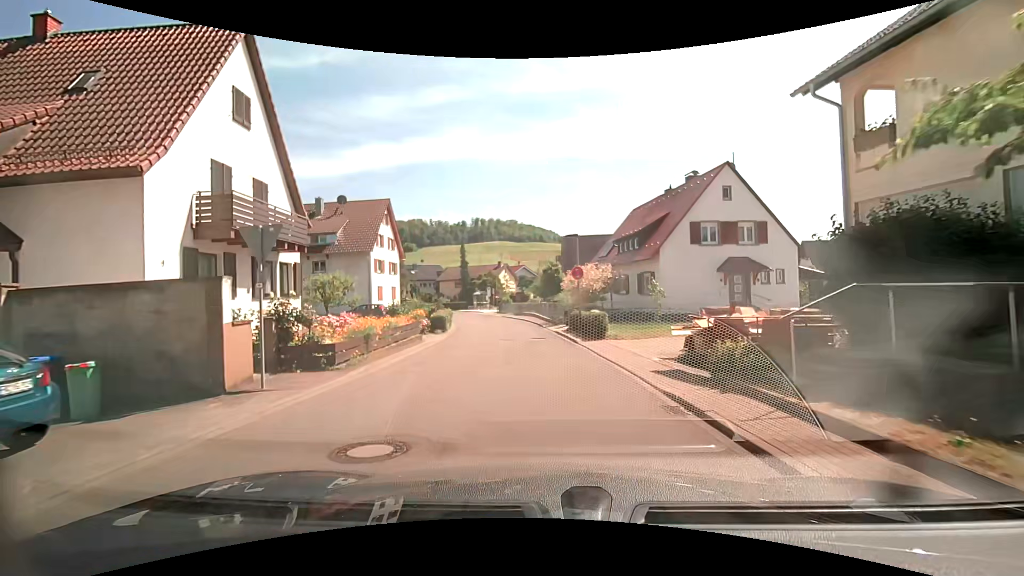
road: unclassified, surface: asphalt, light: Day
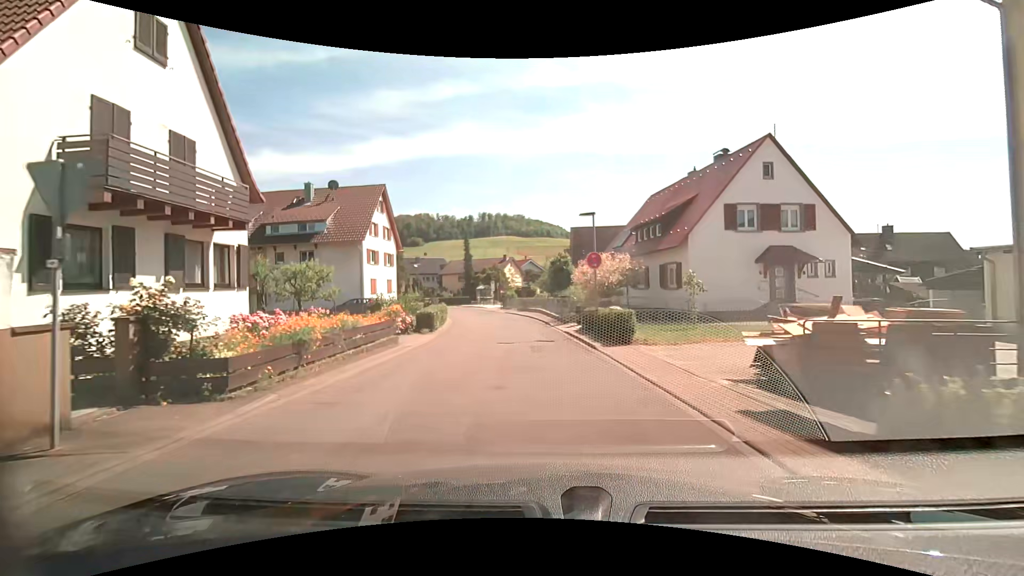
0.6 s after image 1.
(0.0, +4.0) m; 0°
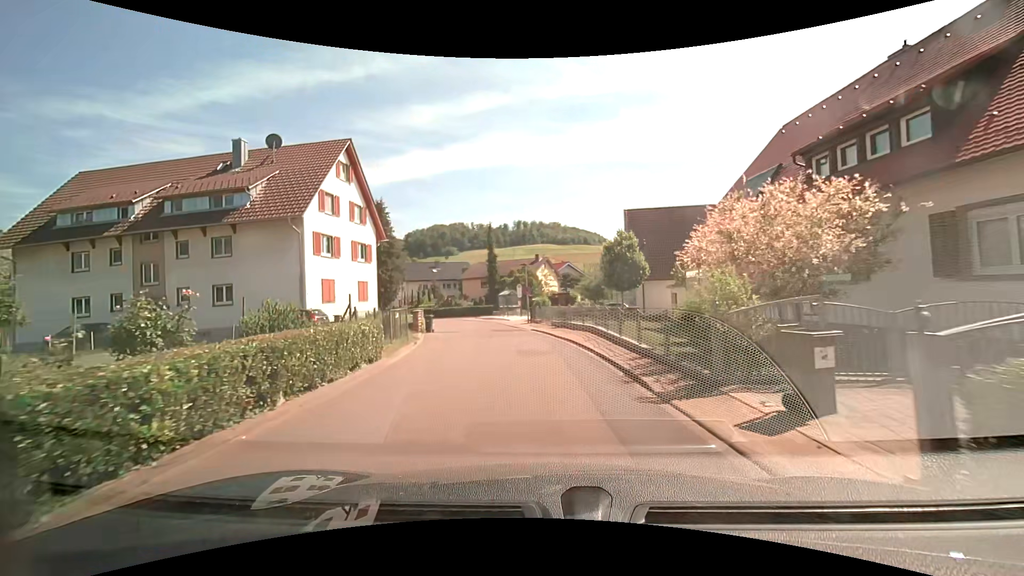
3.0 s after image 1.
(-0.7, +16.8) m; -5°
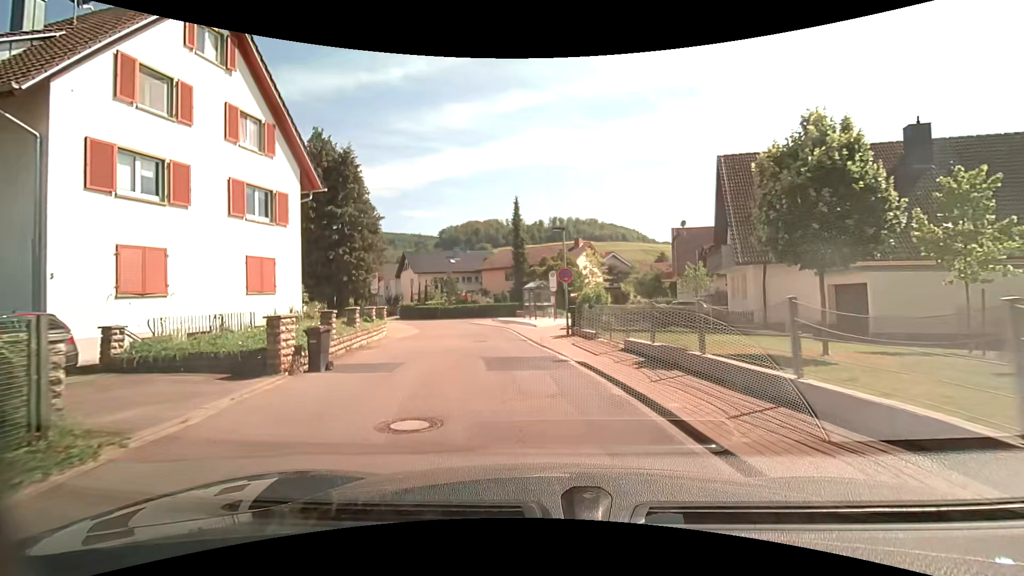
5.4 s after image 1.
(-0.4, +16.4) m; -4°
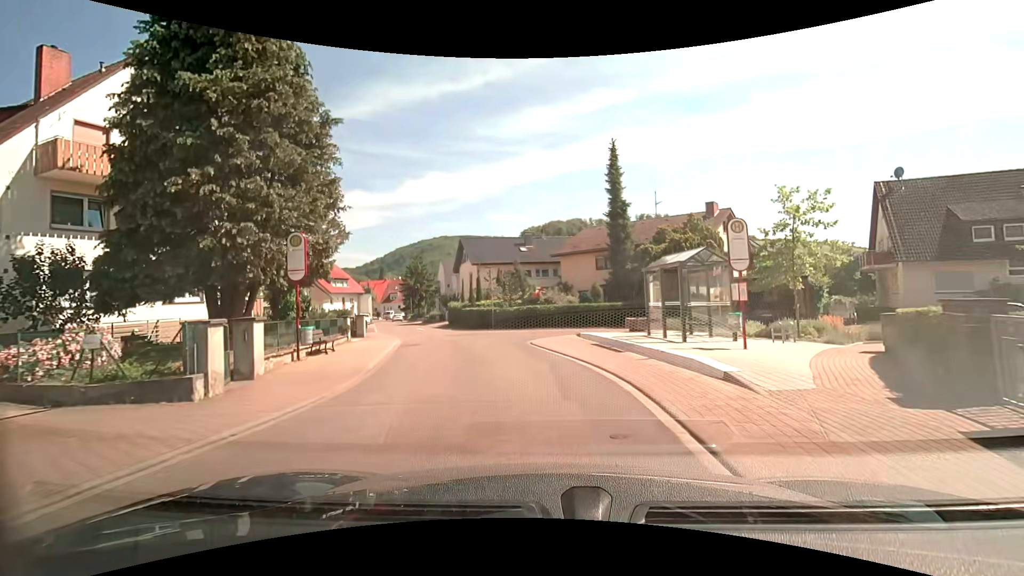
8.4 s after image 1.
(-1.5, +19.9) m; -9°
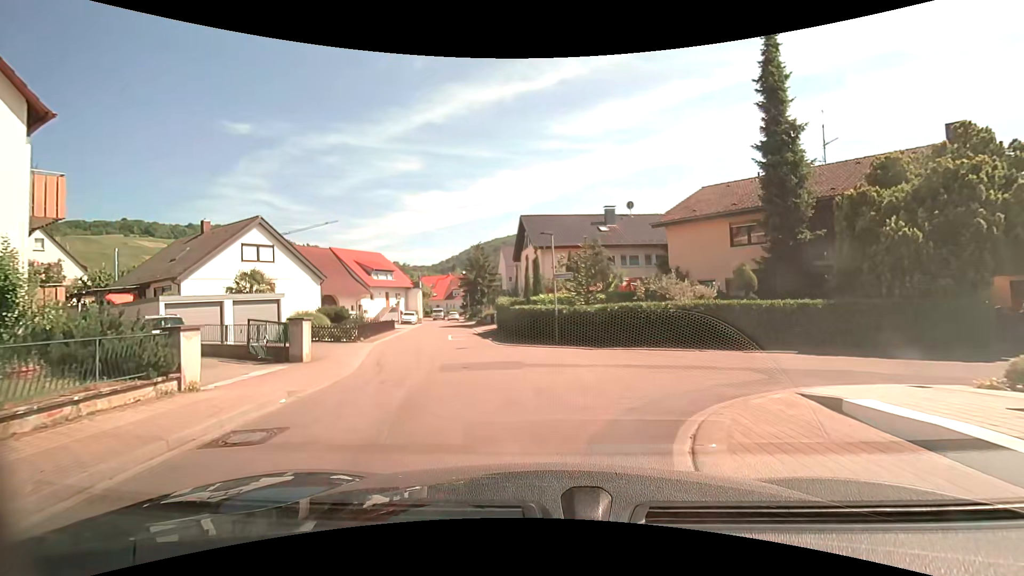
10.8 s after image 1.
(-0.8, +14.6) m; -8°
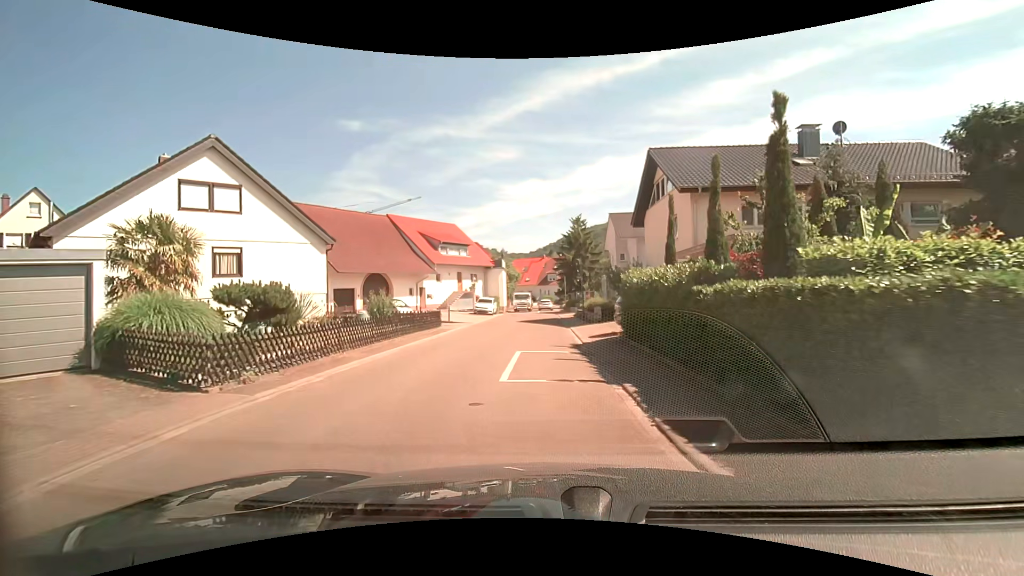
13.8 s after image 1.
(-2.3, +17.1) m; -12°
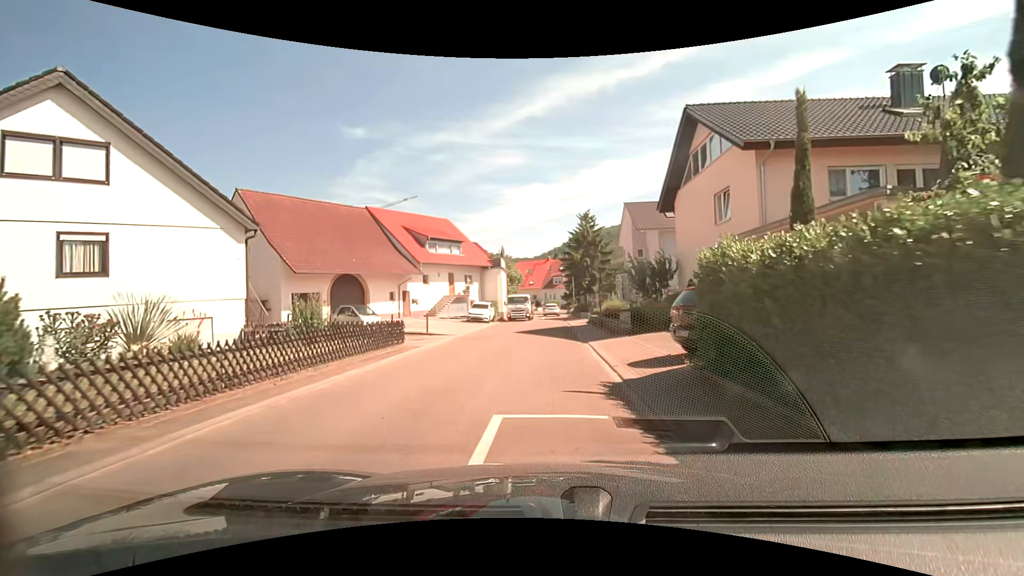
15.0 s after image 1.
(+0.1, +7.3) m; 0°
